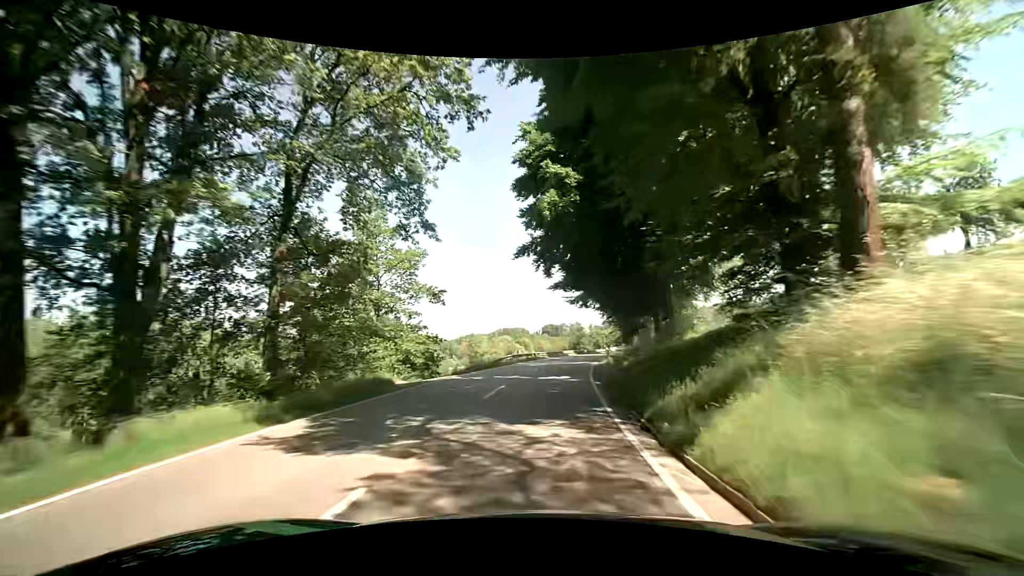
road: secondary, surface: asphalt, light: Day
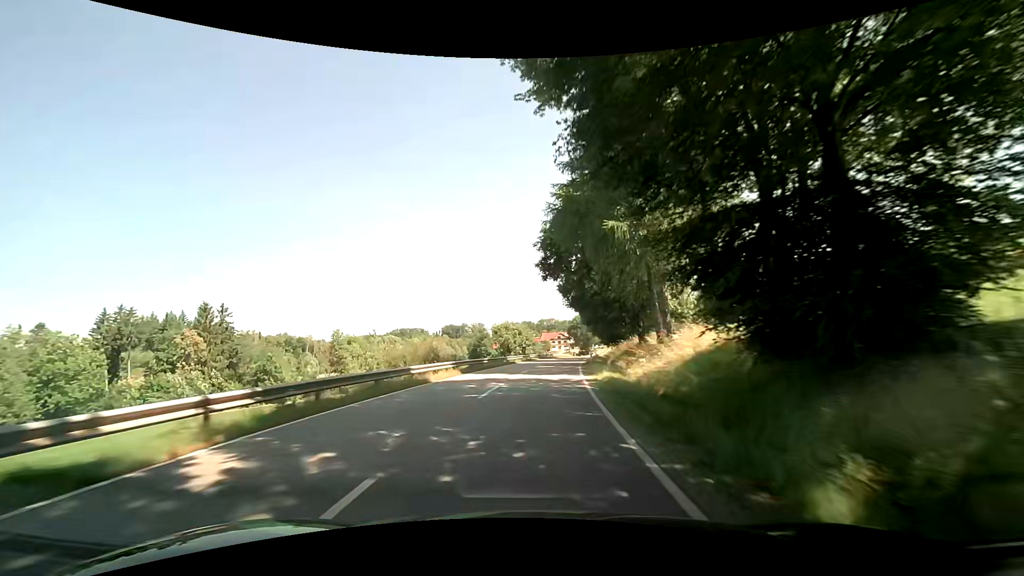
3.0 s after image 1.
(+4.5, +47.1) m; +11°
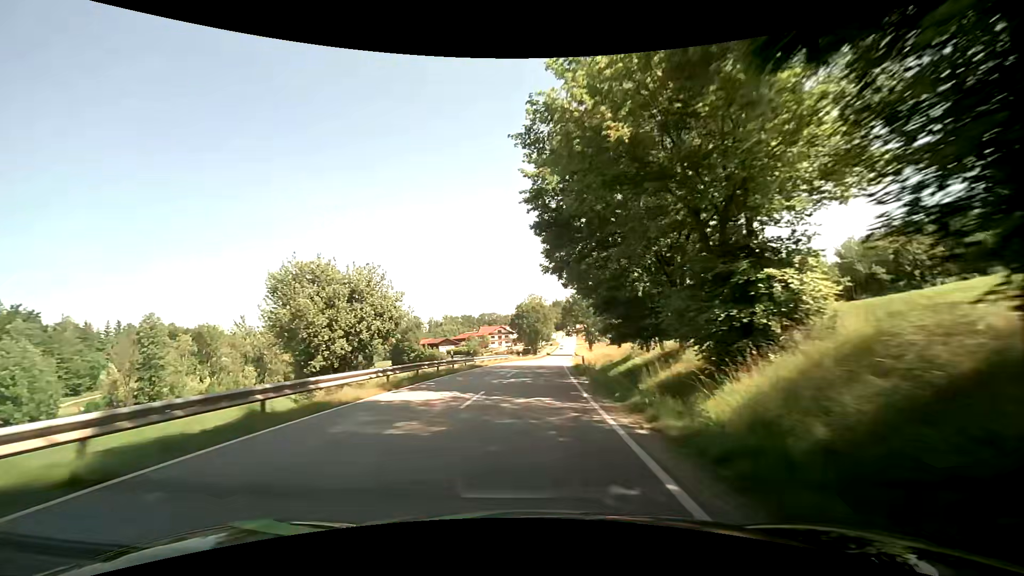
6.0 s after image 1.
(+3.6, +50.0) m; +7°
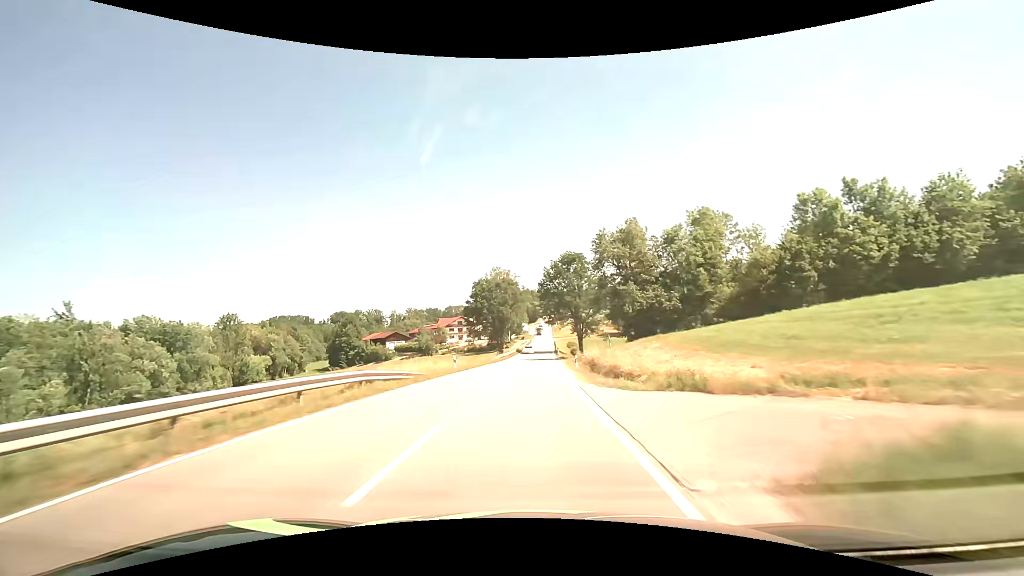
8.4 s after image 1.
(+1.3, +42.6) m; +3°
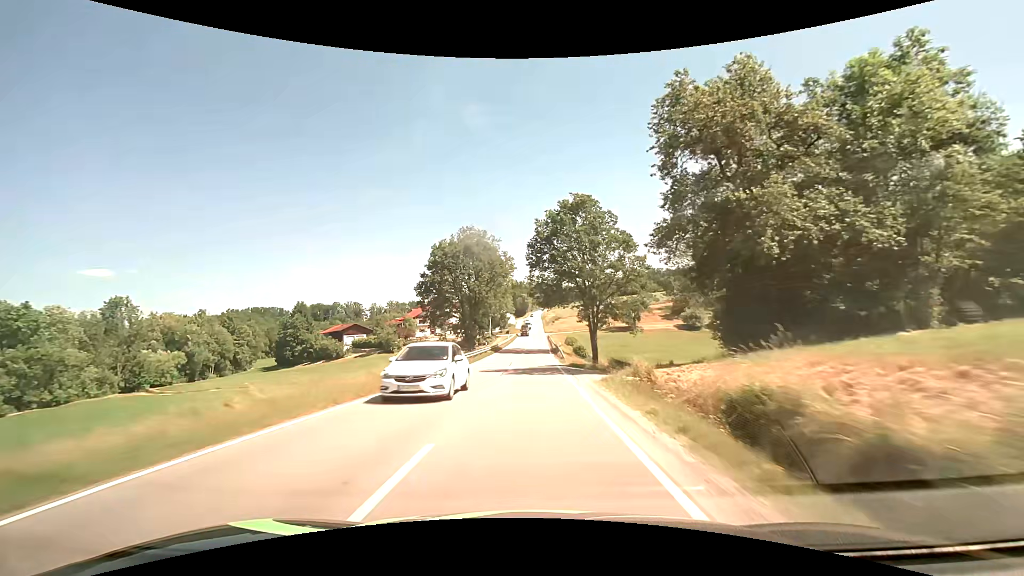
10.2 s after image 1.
(+0.3, +33.6) m; +1°
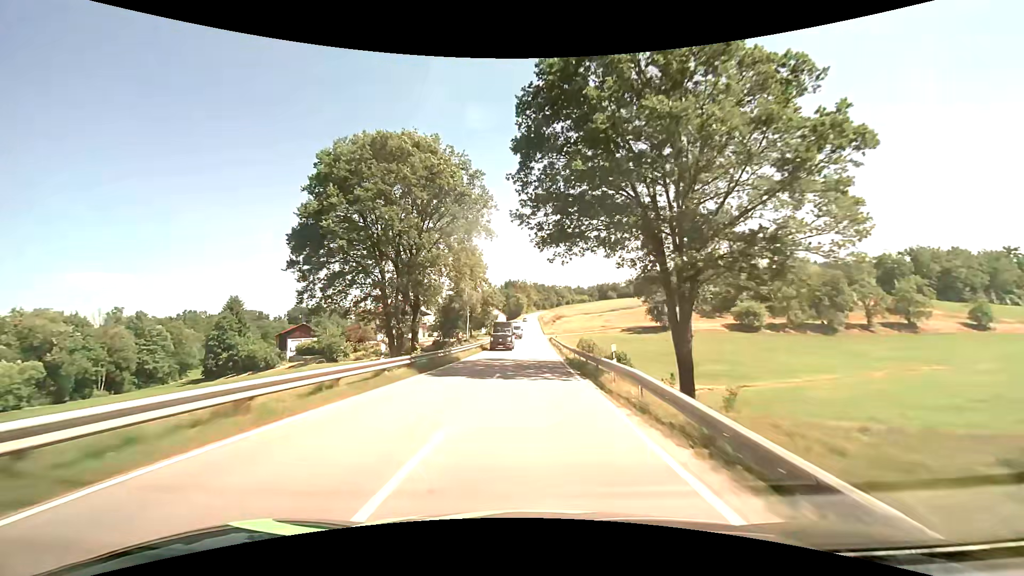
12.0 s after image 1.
(+0.2, +35.2) m; +1°
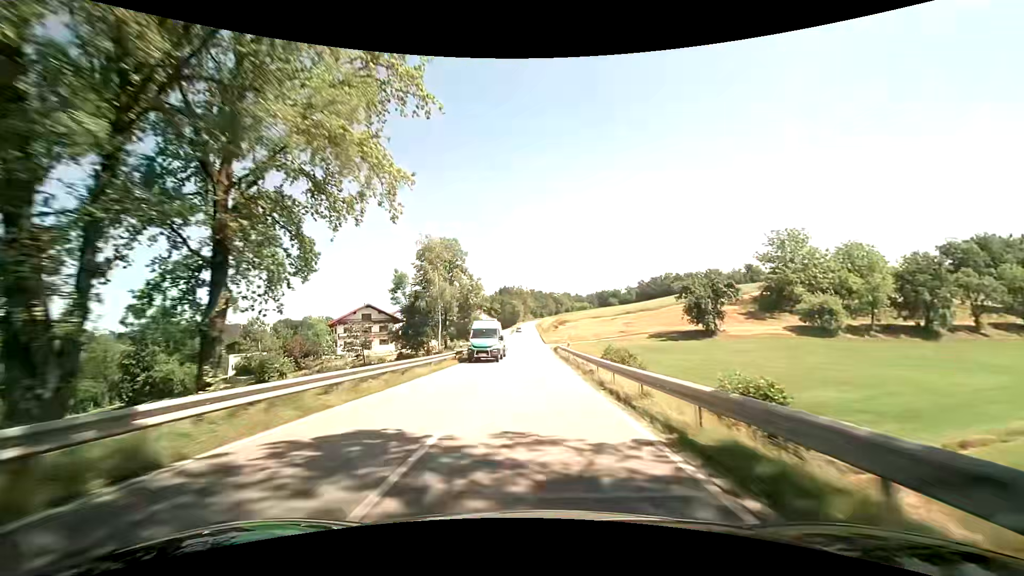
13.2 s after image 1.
(-0.1, +24.0) m; 0°
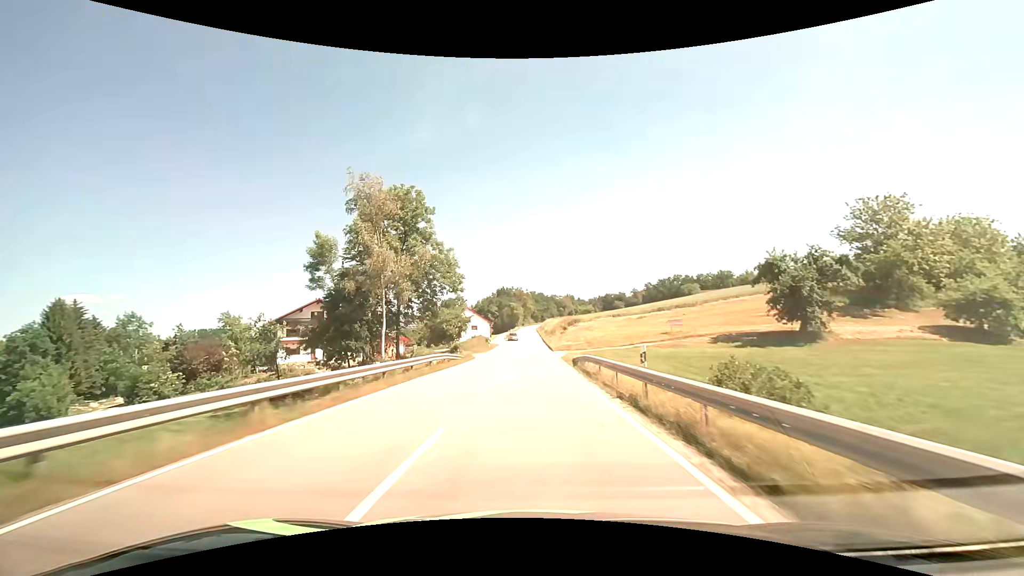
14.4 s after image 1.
(-0.1, +24.1) m; 0°
(0, +10) (0, +20) (0, +30) (0, +40) (0, +50) (0, +60) (0, +70) (0, +80) (0, +90) (0, +100) m
